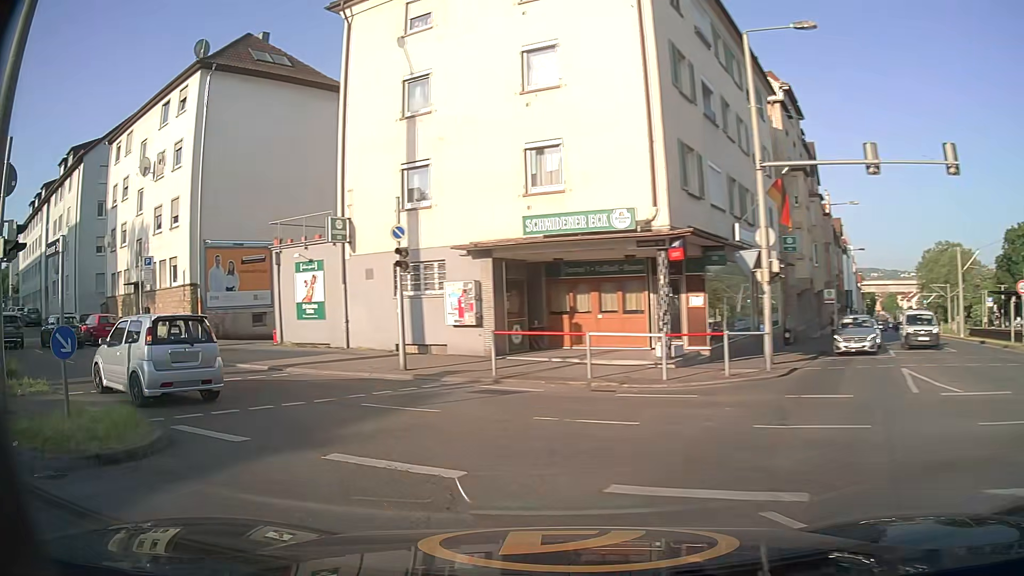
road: secondary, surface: asphalt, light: Day
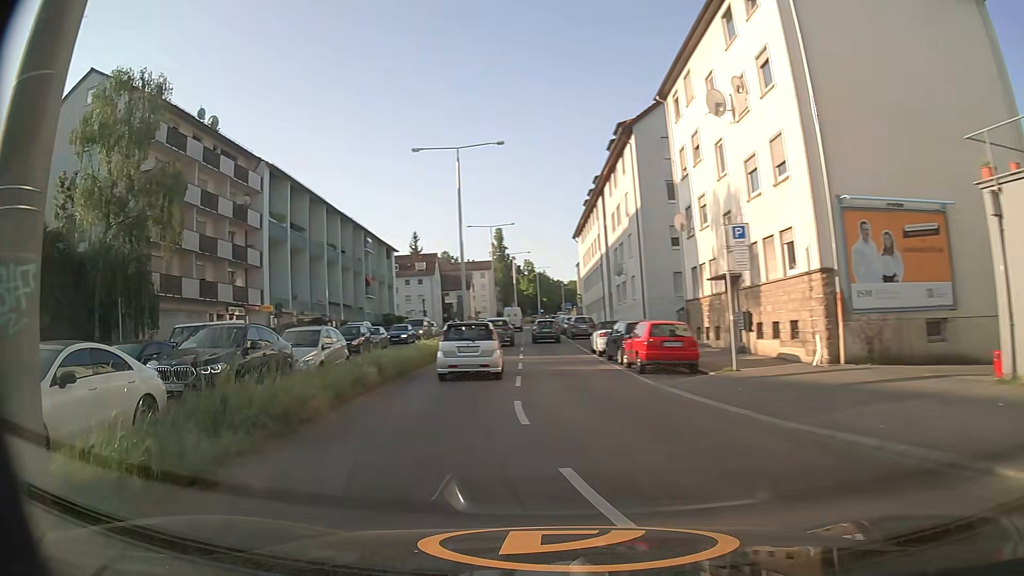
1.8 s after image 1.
(-5.7, +11.7) m; -53°
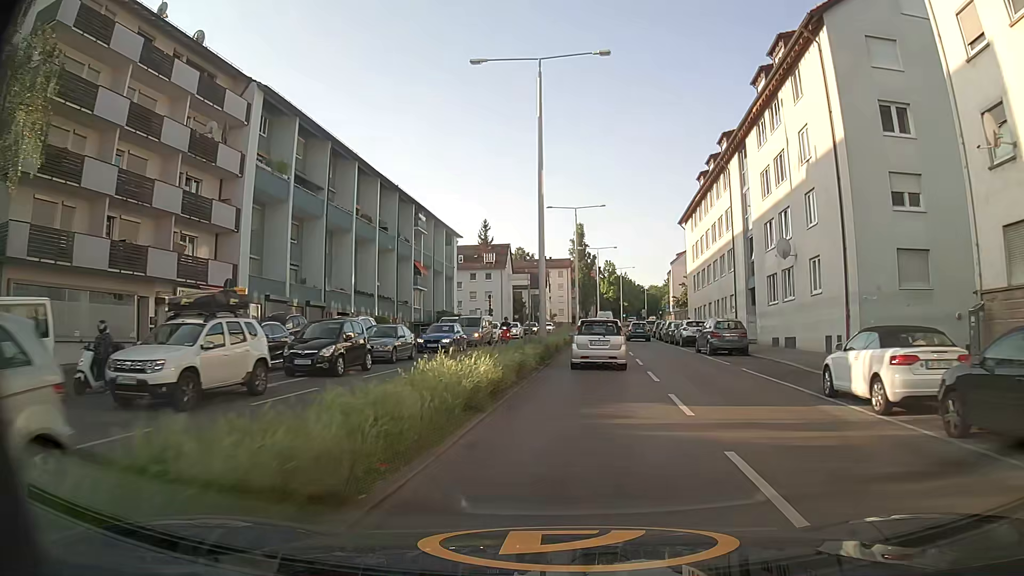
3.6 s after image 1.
(-2.3, +17.6) m; -6°
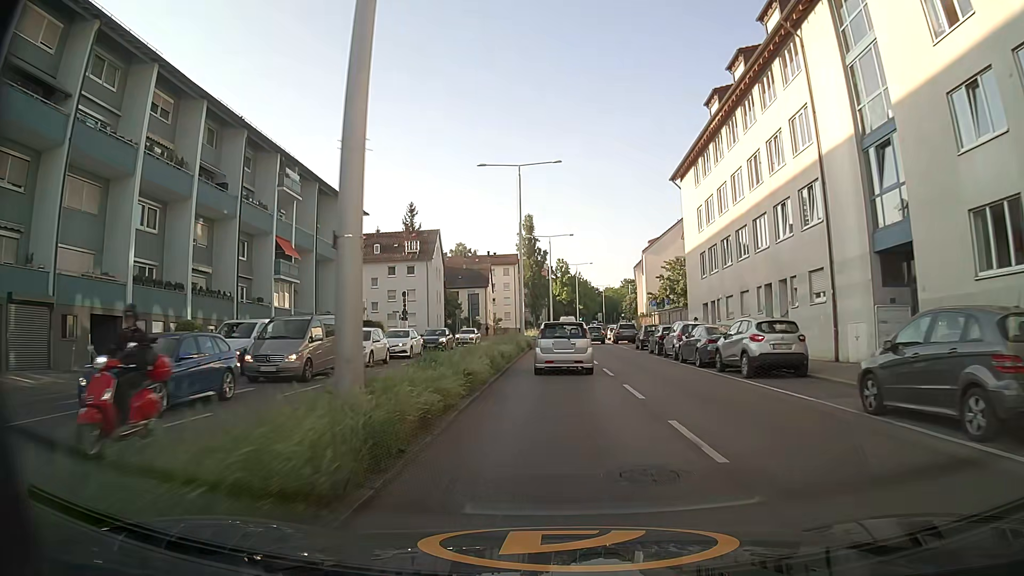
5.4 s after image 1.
(+1.1, +22.2) m; +4°
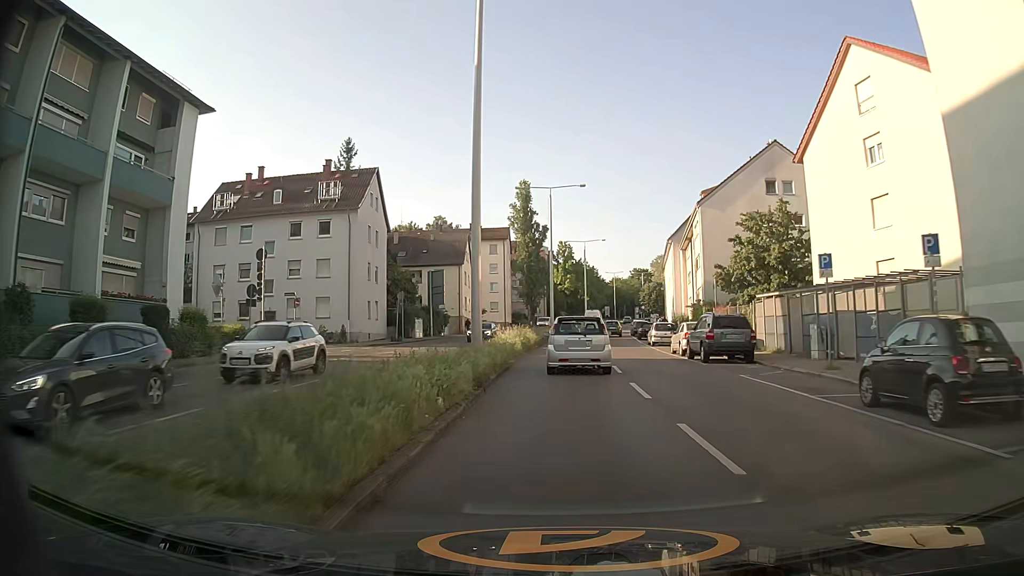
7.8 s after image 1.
(-0.2, +30.9) m; 0°
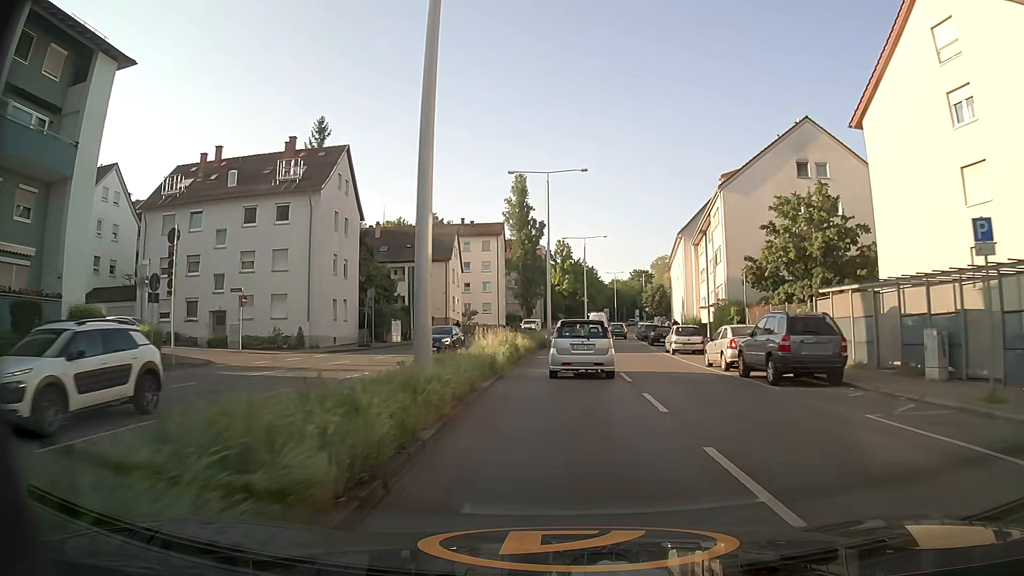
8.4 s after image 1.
(0.0, +7.6) m; 0°
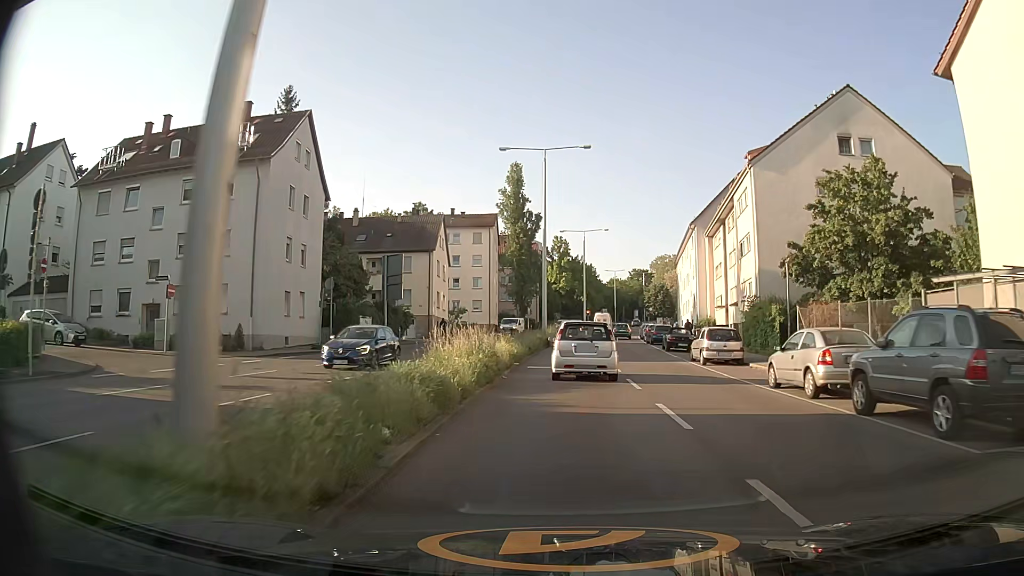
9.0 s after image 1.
(0.0, +7.5) m; 0°
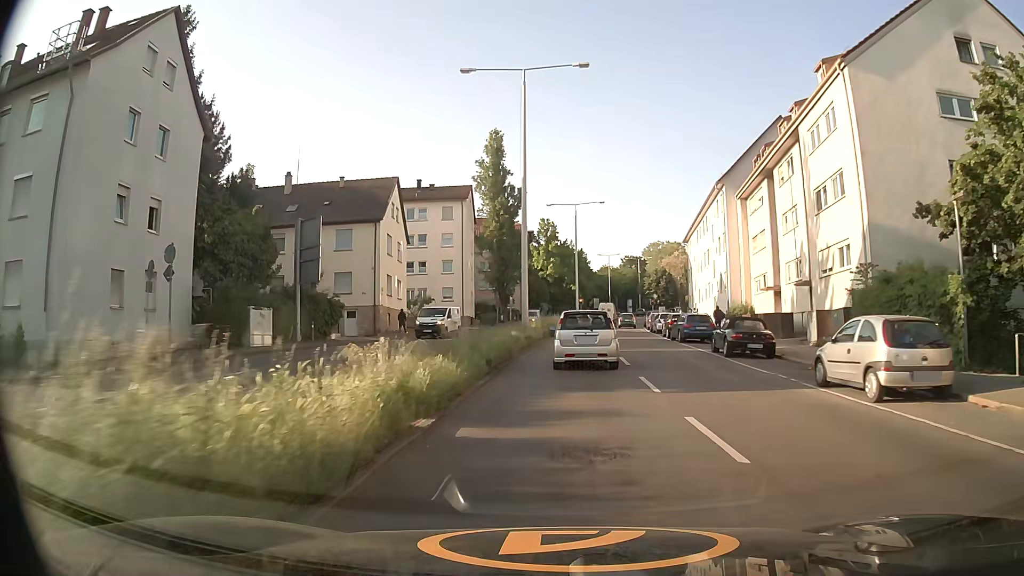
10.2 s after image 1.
(+0.2, +14.7) m; +1°
(0, +10) (0, +20) (+1, +30) (+1, +40) (+2, +50) (+3, +60) (+4, +70) (+6, +80) (+7, +90) (+9, +99) m
